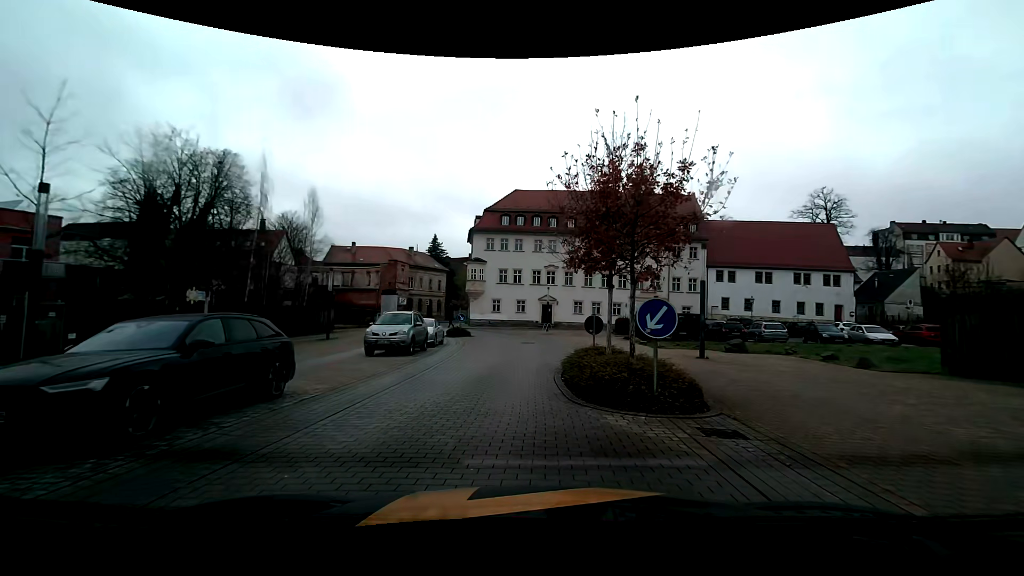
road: residential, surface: paving_stones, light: Day
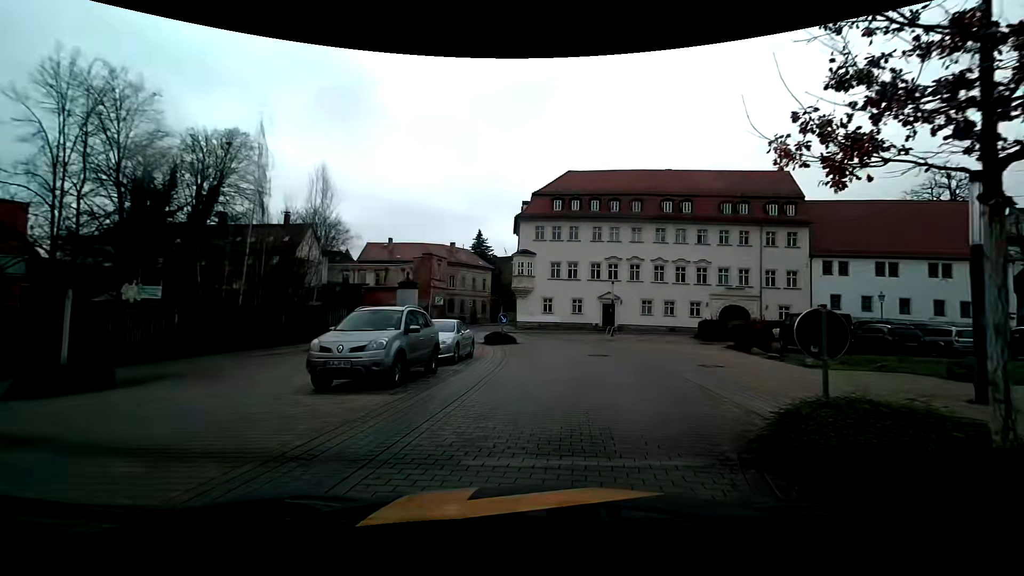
(-0.5, +9.2) m; -4°
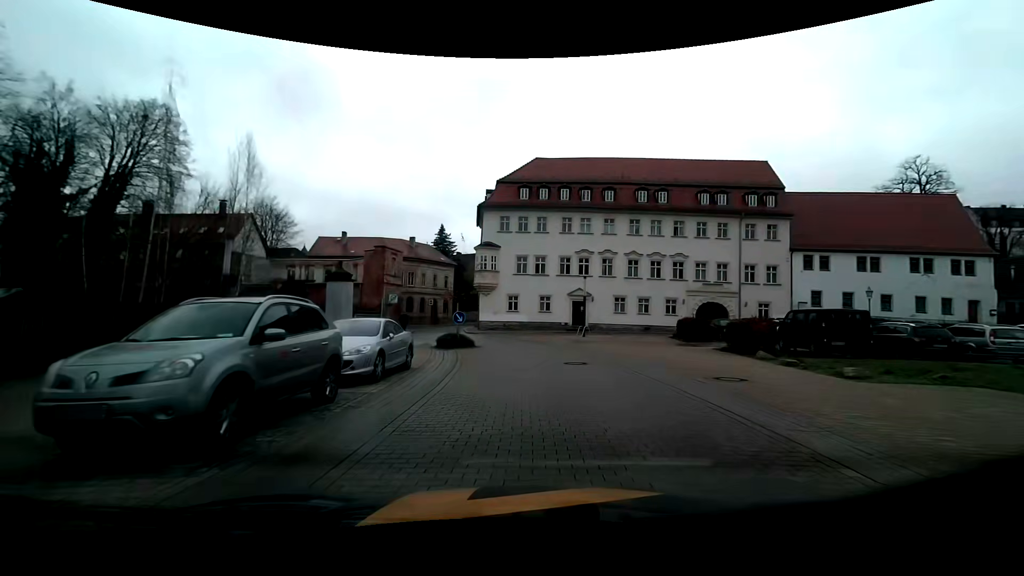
(+0.1, +4.5) m; +4°
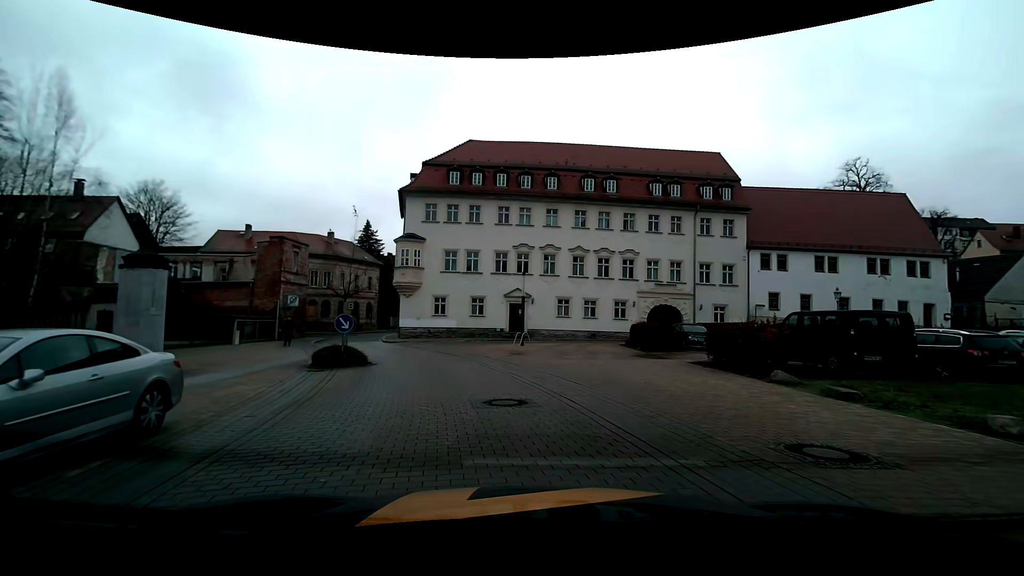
(+0.5, +6.9) m; +5°
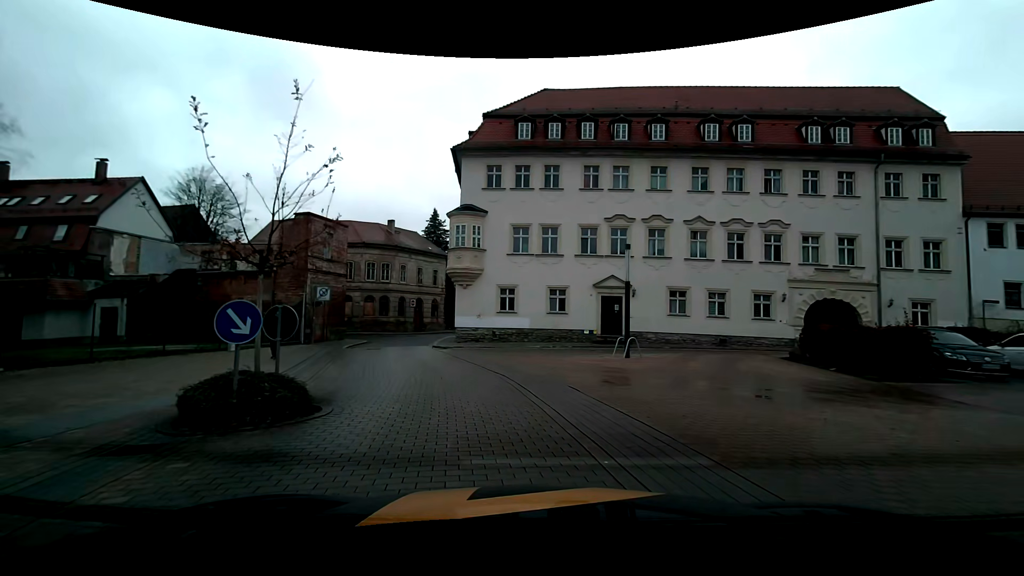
(-0.6, +10.3) m; -7°
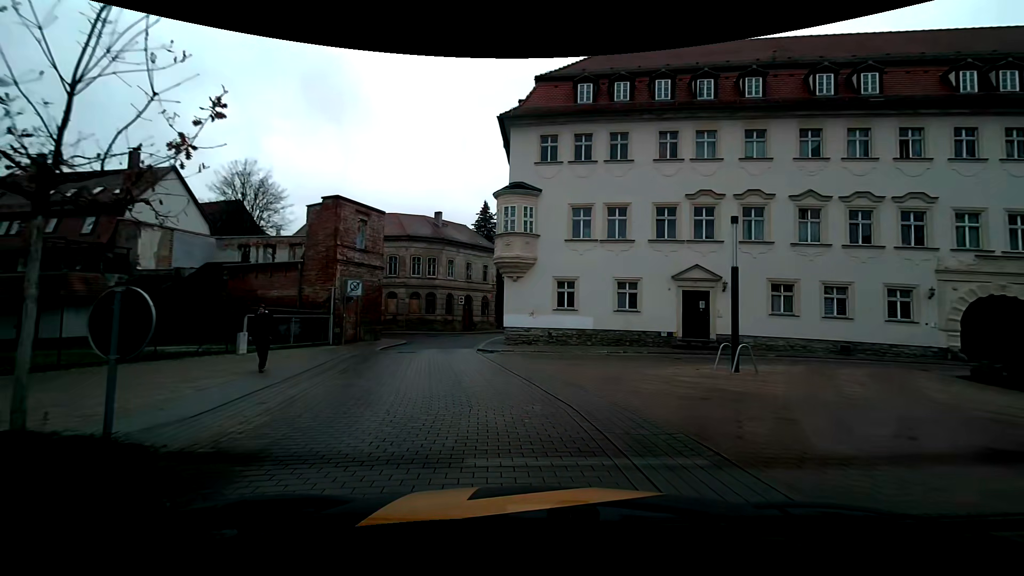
(-0.3, +4.7) m; -7°
